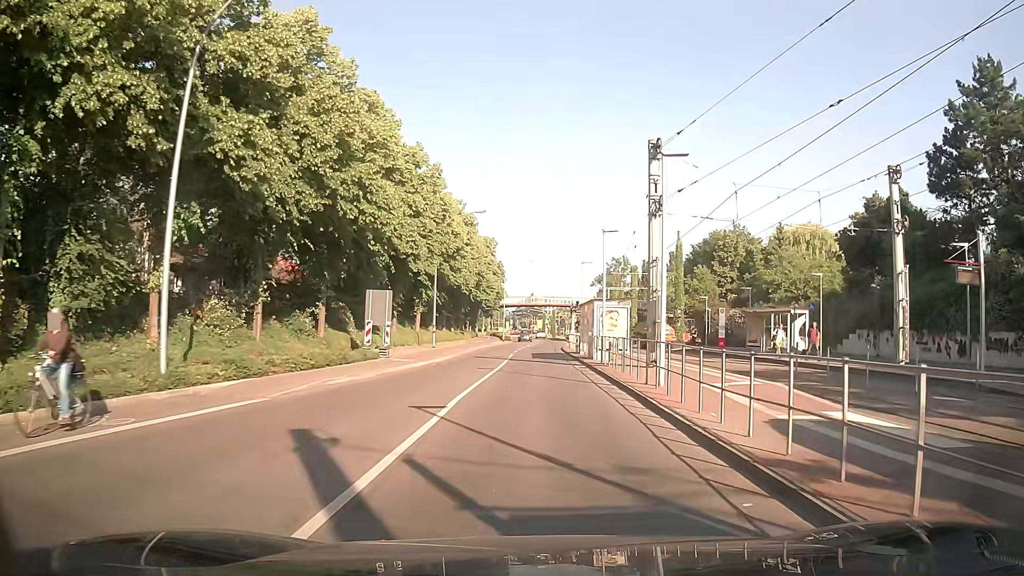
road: tertiary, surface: asphalt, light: Day
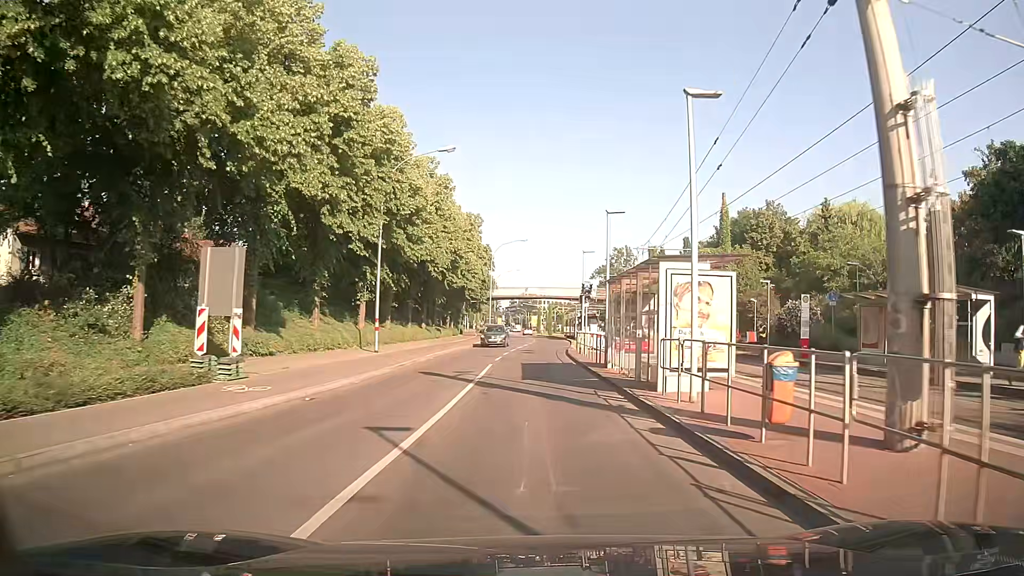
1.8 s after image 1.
(+0.1, +16.0) m; 0°
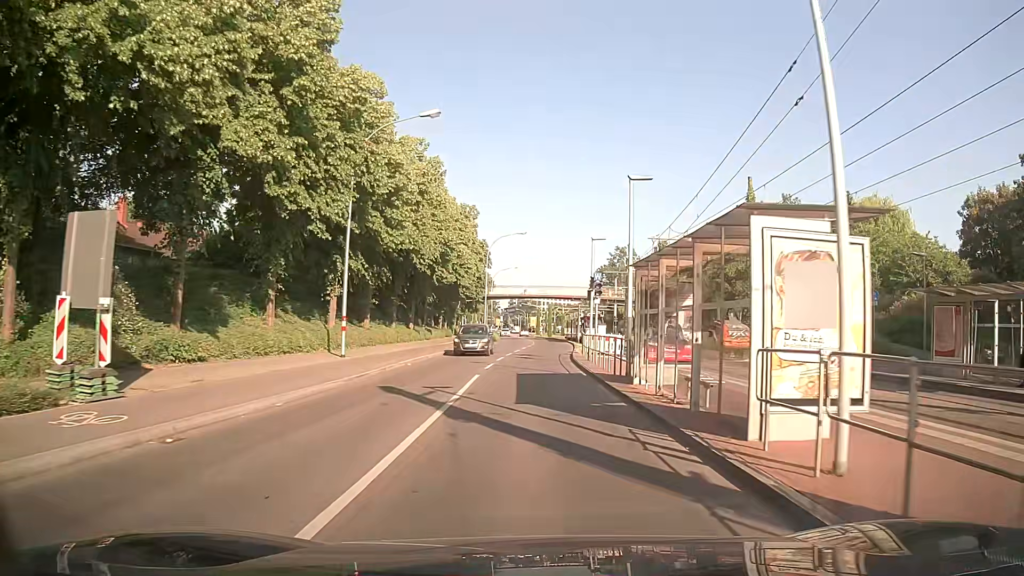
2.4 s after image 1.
(0.0, +5.6) m; 0°
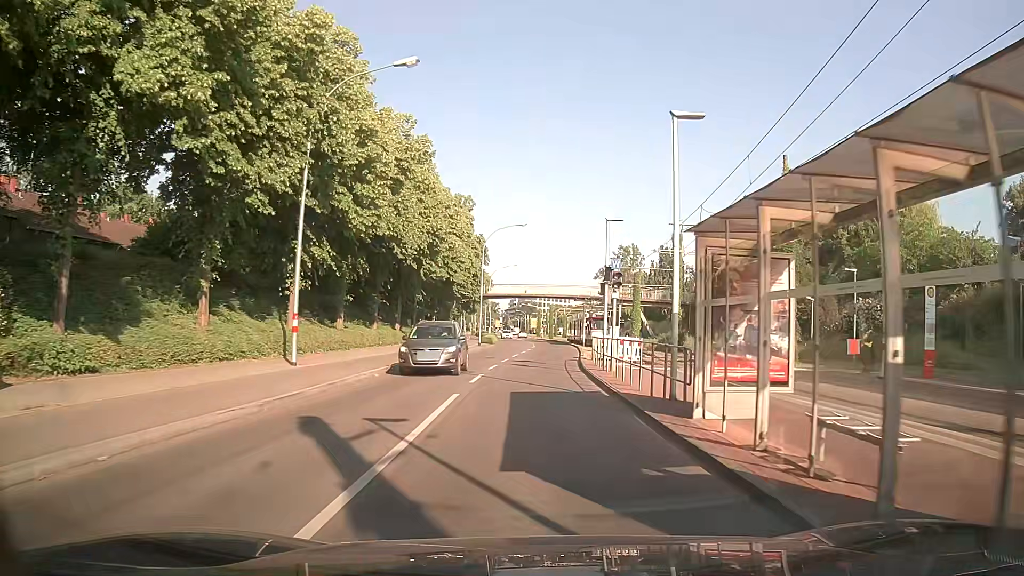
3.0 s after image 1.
(0.0, +5.7) m; +2°
